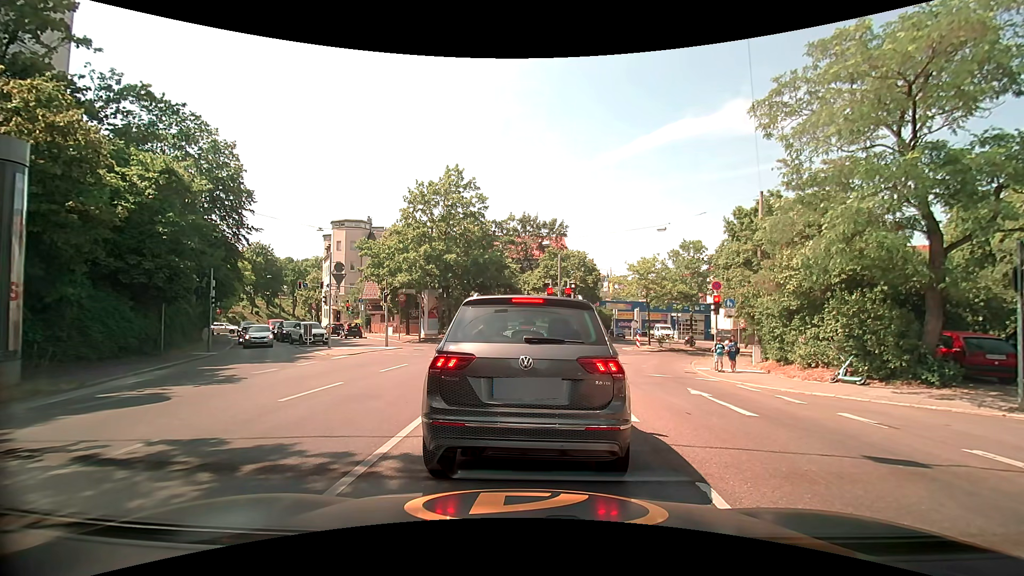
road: secondary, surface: asphalt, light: Day
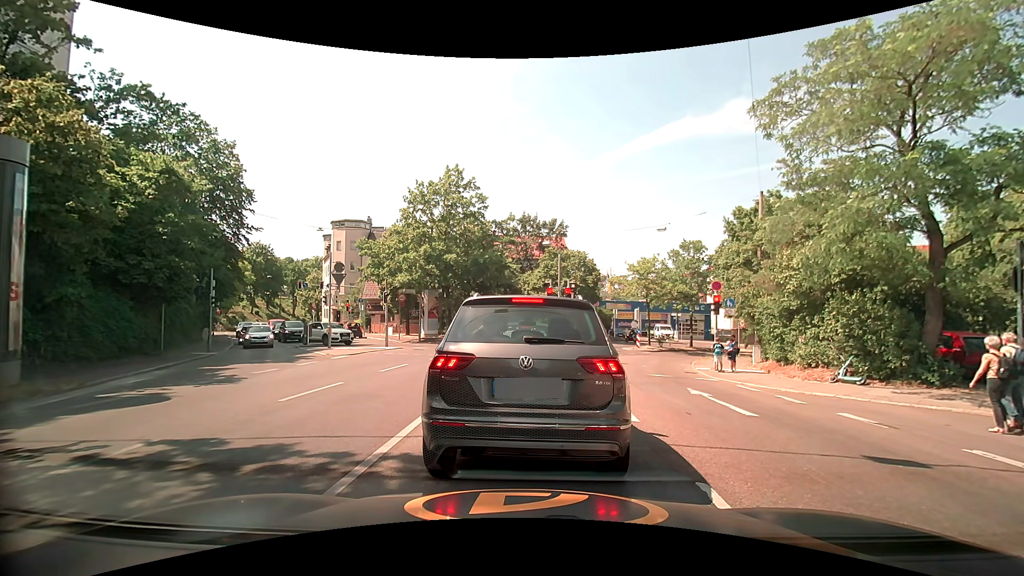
(0.0, 0.0) m; 0°
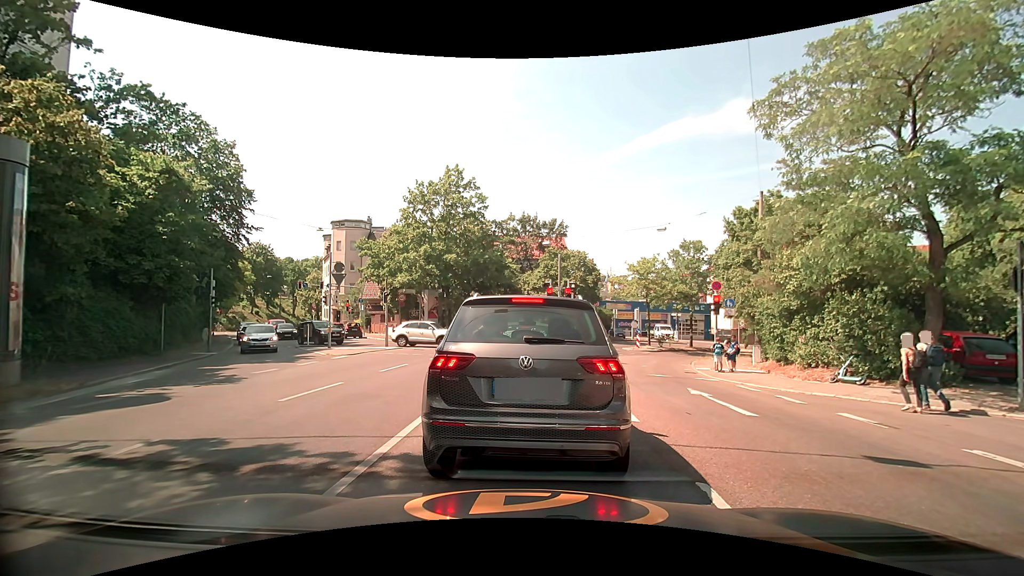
(0.0, 0.0) m; 0°
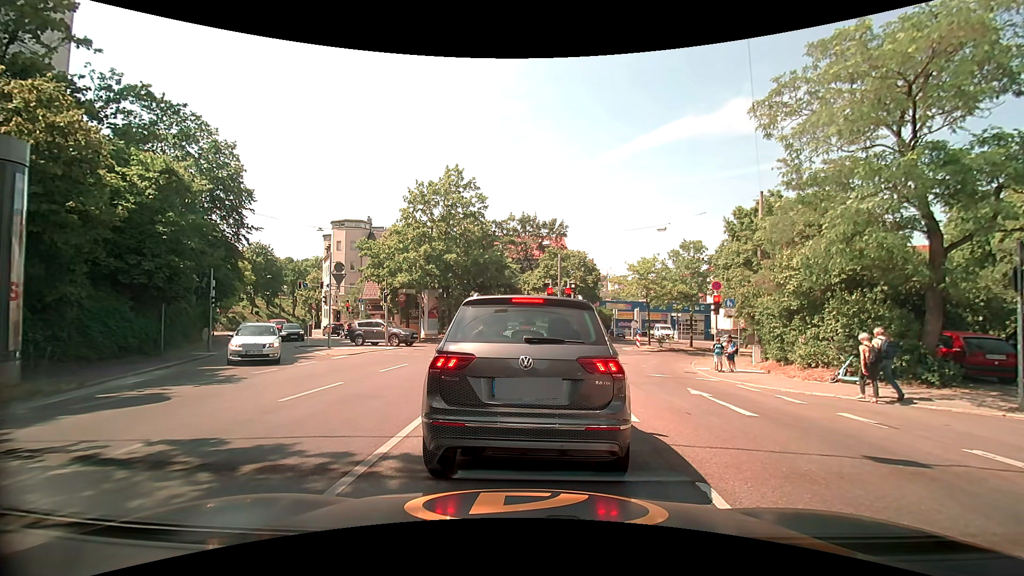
(0.0, 0.0) m; 0°
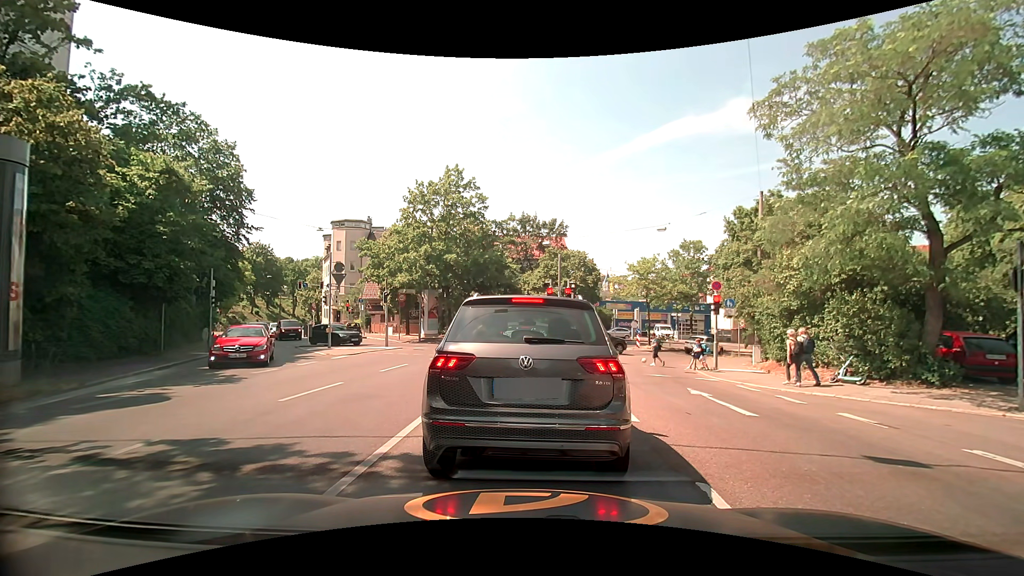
(0.0, 0.0) m; 0°
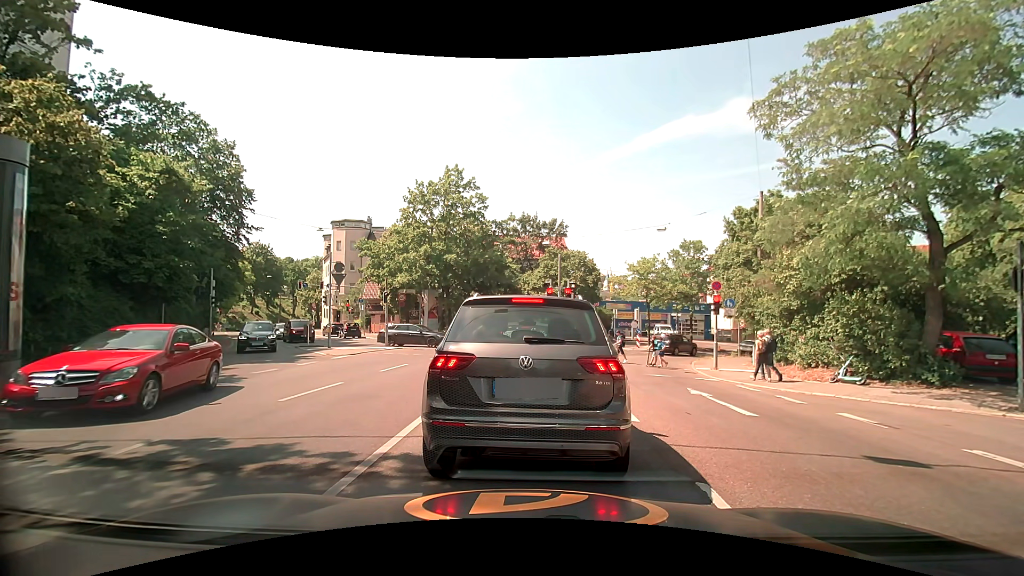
(0.0, 0.0) m; 0°
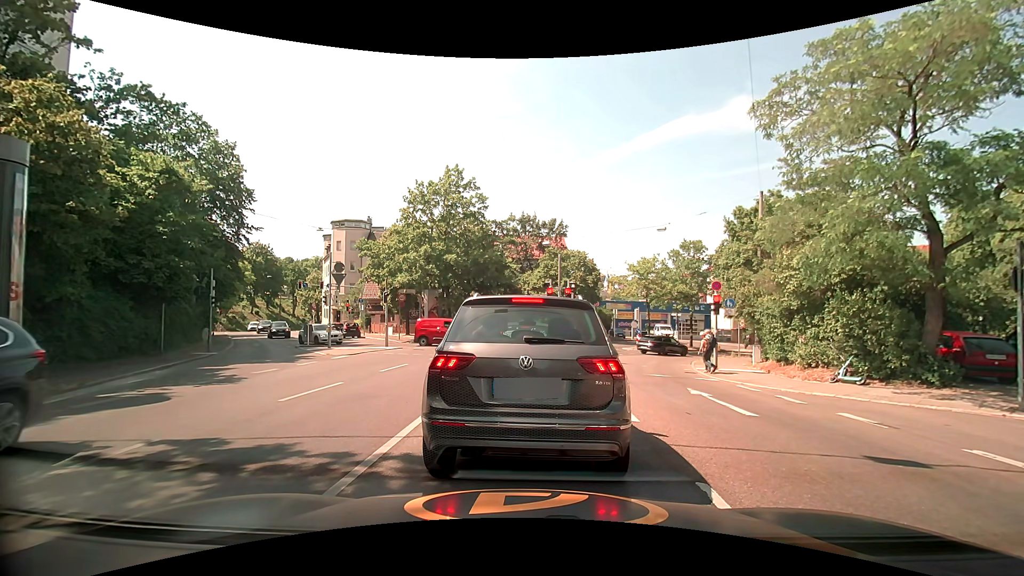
(0.0, 0.0) m; 0°
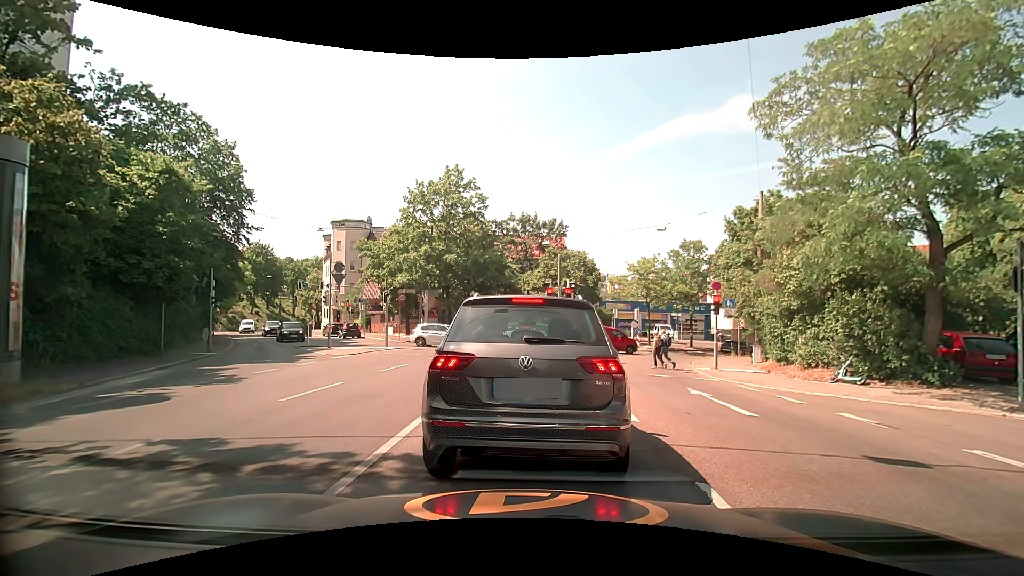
(0.0, 0.0) m; 0°
